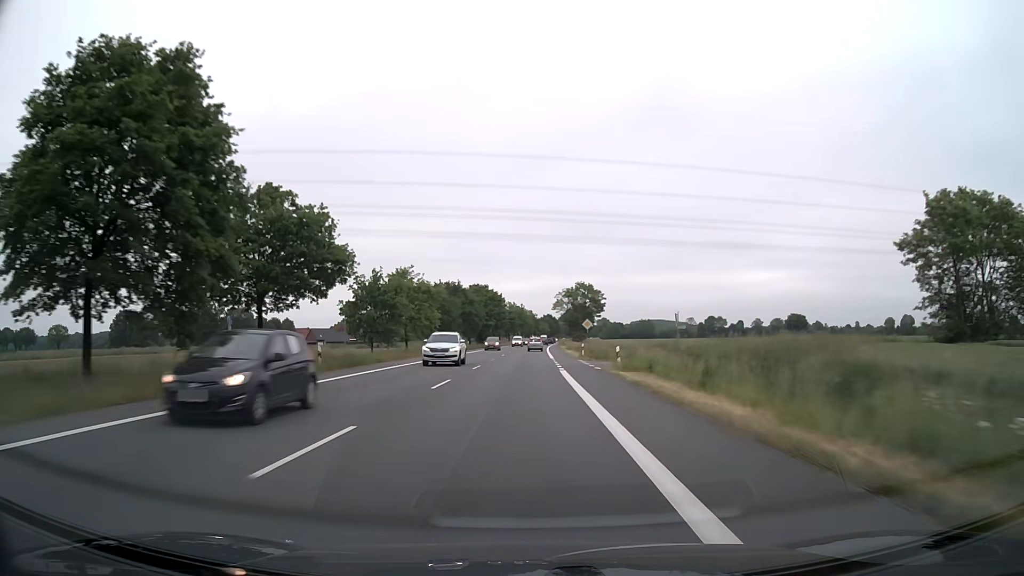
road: primary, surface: asphalt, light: Day
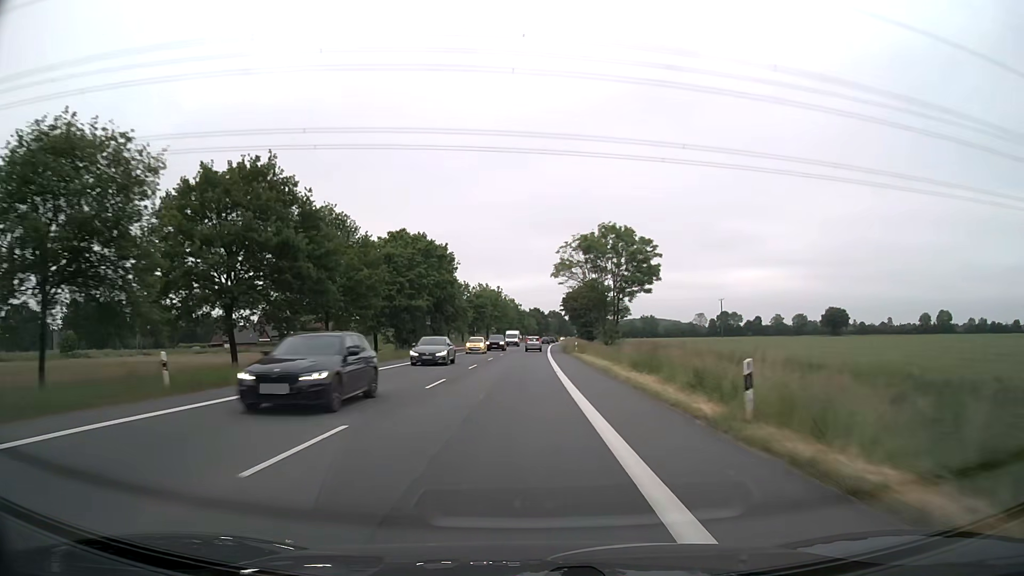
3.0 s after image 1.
(+1.2, +72.0) m; +2°
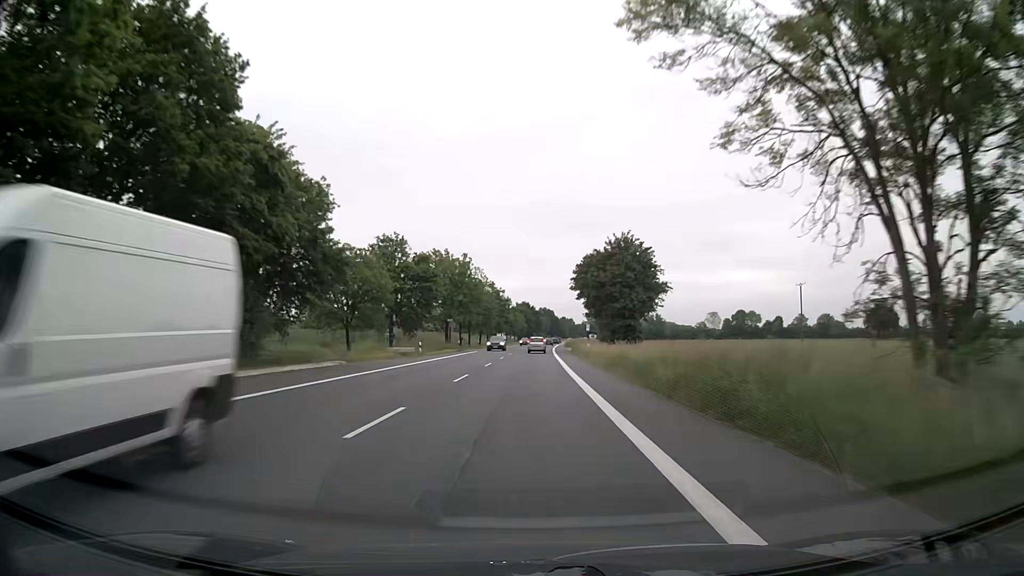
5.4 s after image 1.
(+0.3, +57.4) m; +1°
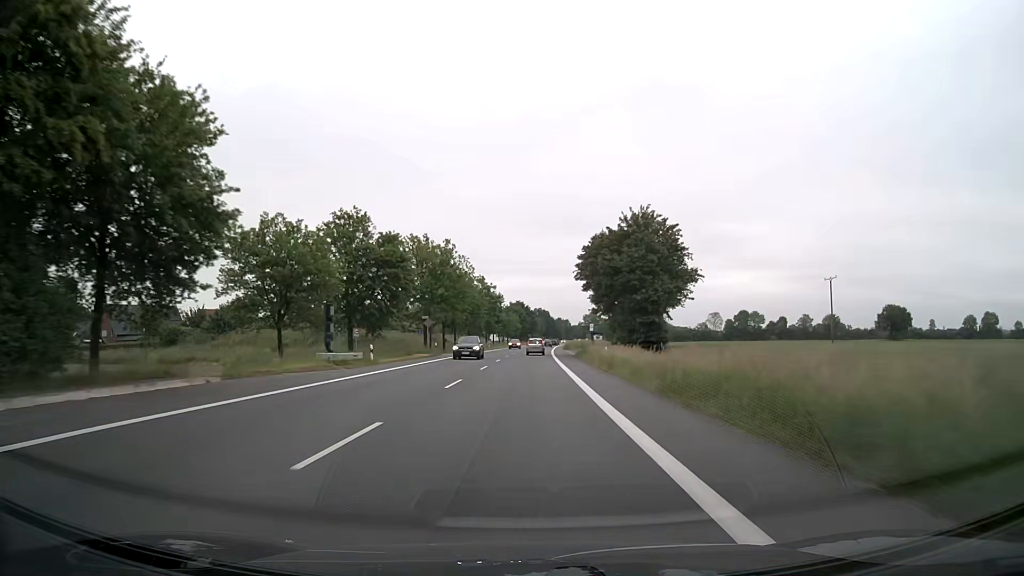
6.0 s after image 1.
(+0.1, +14.2) m; +1°
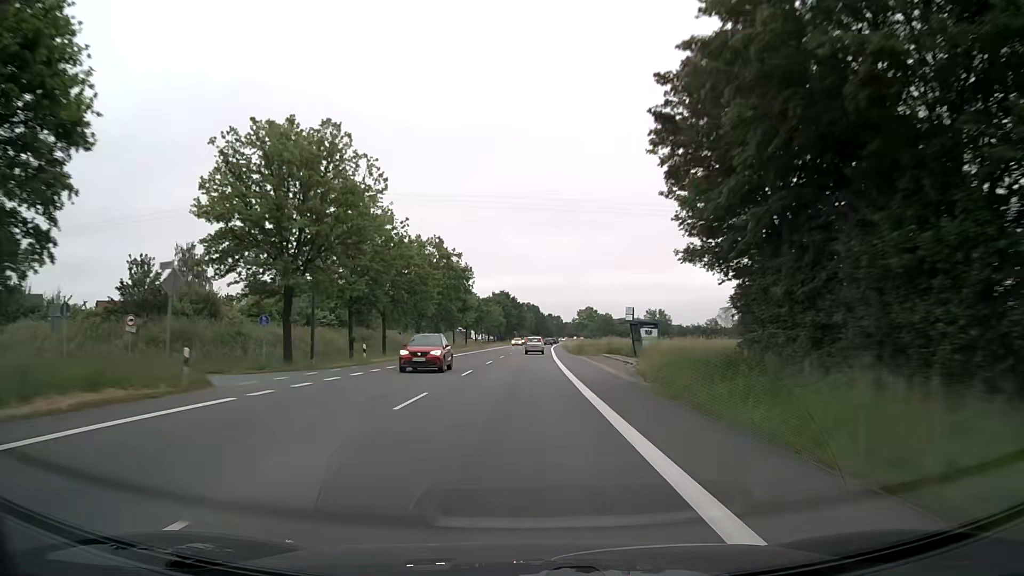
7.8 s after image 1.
(+0.5, +42.2) m; +1°
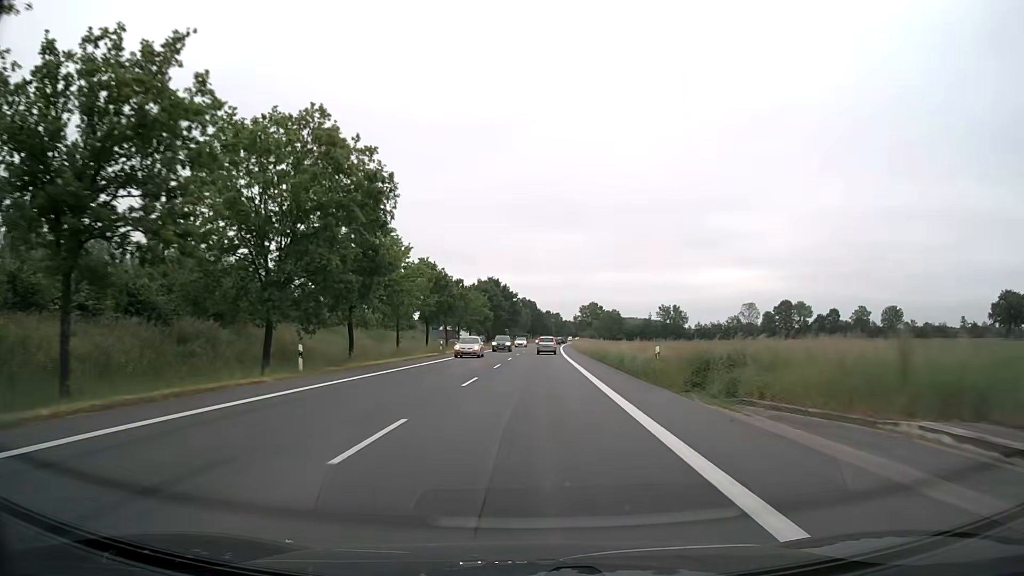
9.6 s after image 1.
(-0.1, +41.6) m; 0°
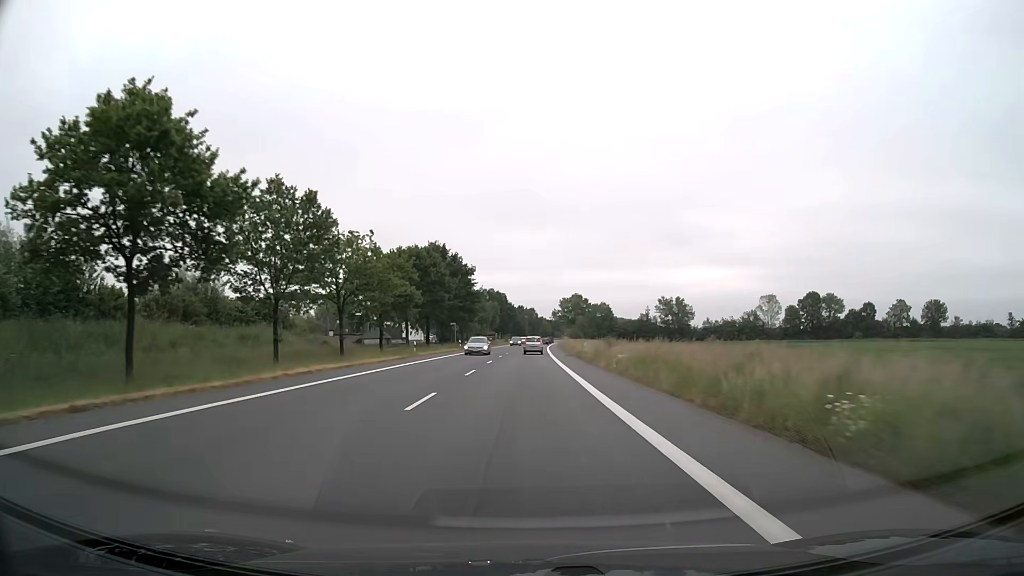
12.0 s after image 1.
(+1.2, +54.7) m; +2°
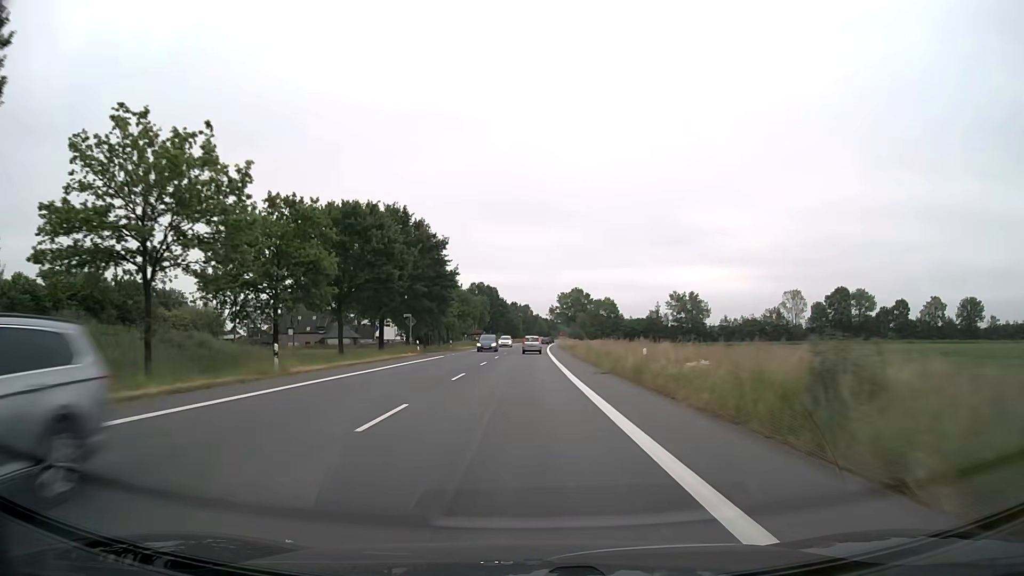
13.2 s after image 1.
(+0.2, +27.1) m; +1°
